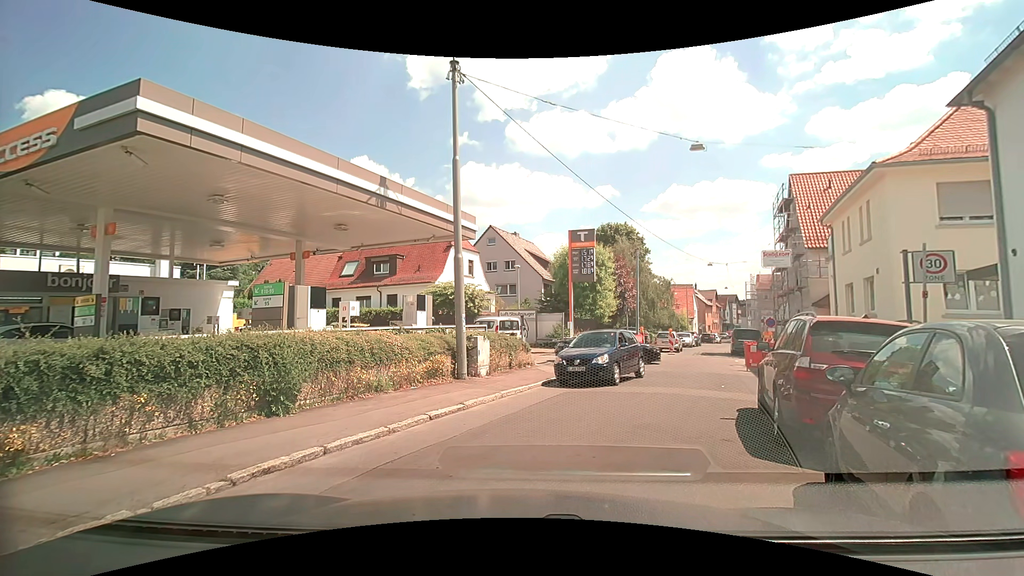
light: Day
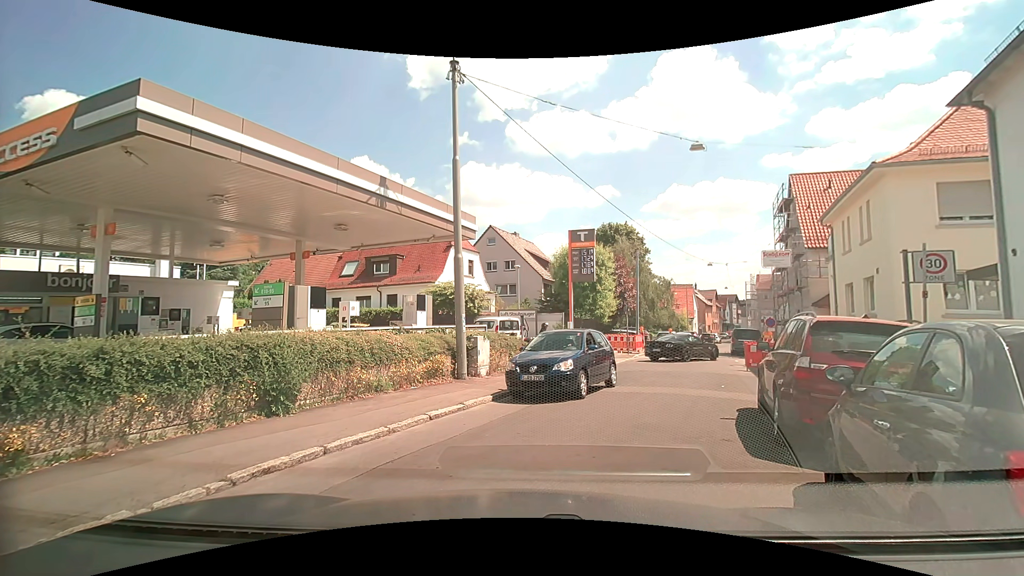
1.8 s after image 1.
(0.0, 0.0) m; 0°
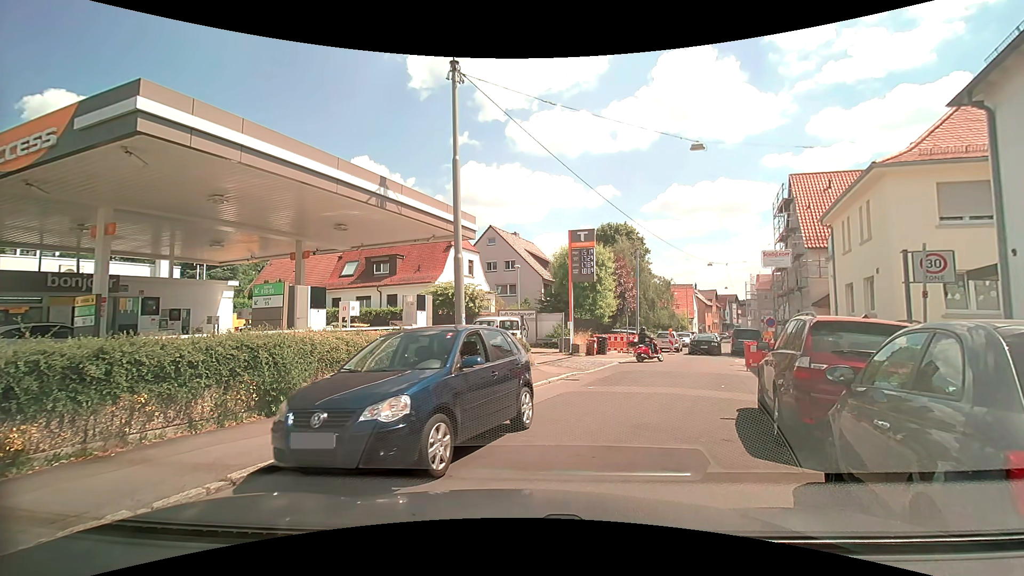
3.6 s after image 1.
(0.0, 0.0) m; 0°
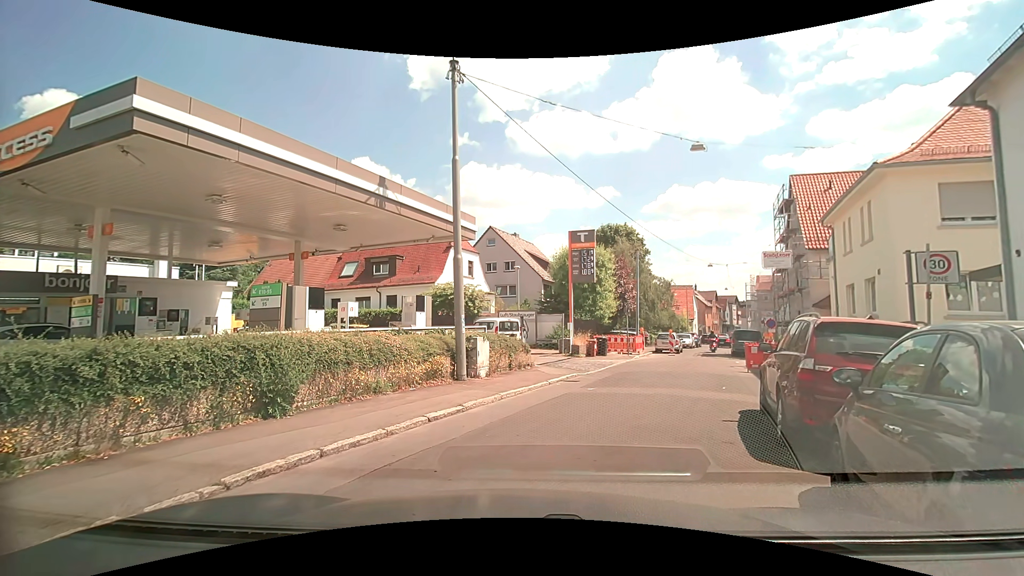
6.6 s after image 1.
(0.0, +0.1) m; 0°
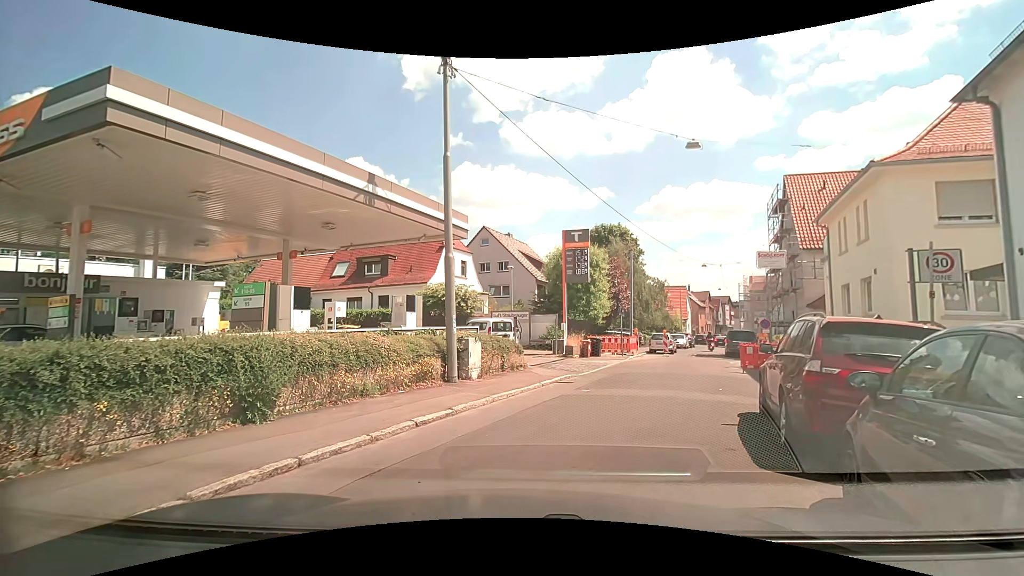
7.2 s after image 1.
(0.0, +0.4) m; 0°
